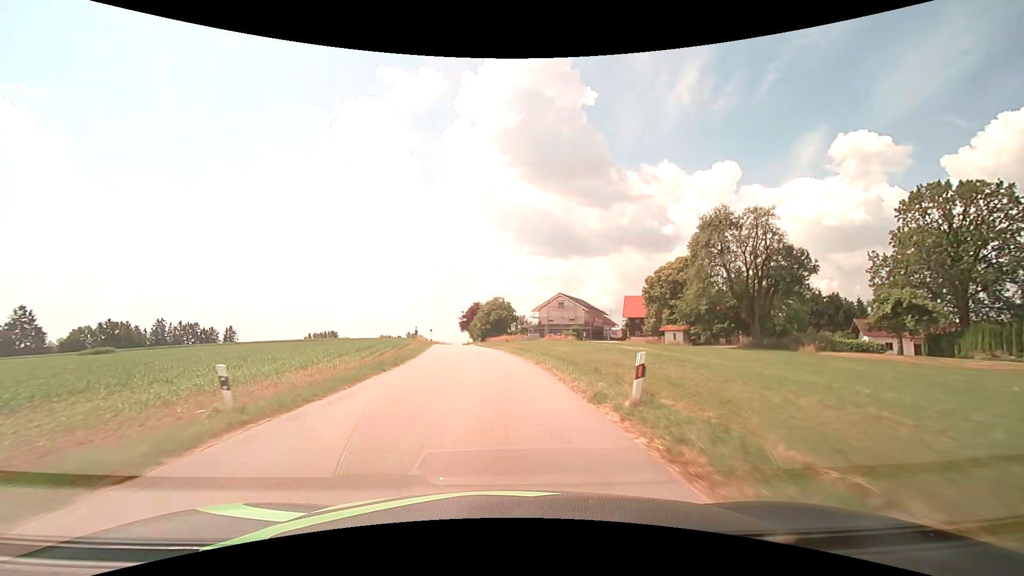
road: tertiary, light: Day
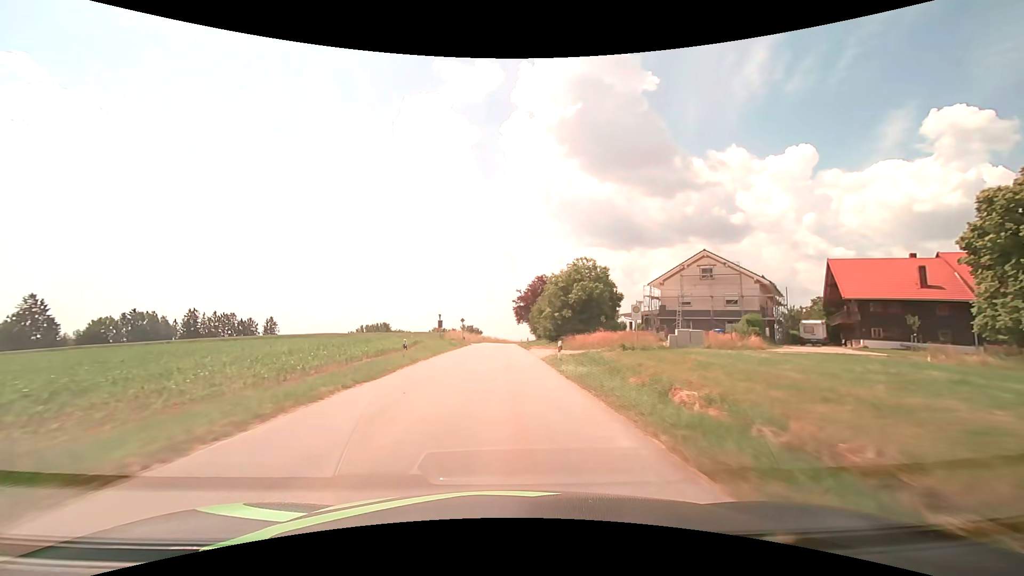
(-3.2, +43.1) m; -7°
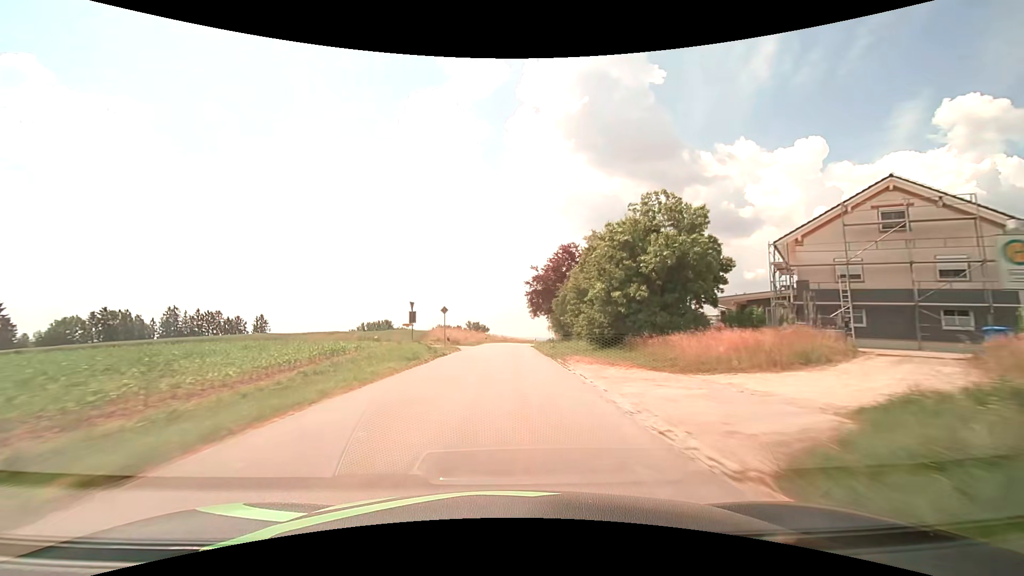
(-0.2, +22.1) m; -1°
(0, +10) (0, +20) (0, +30) (0, +40) (0, +50) (+1, +60) (+1, +70) (+2, +80) (+4, +90) (+5, +100) m
